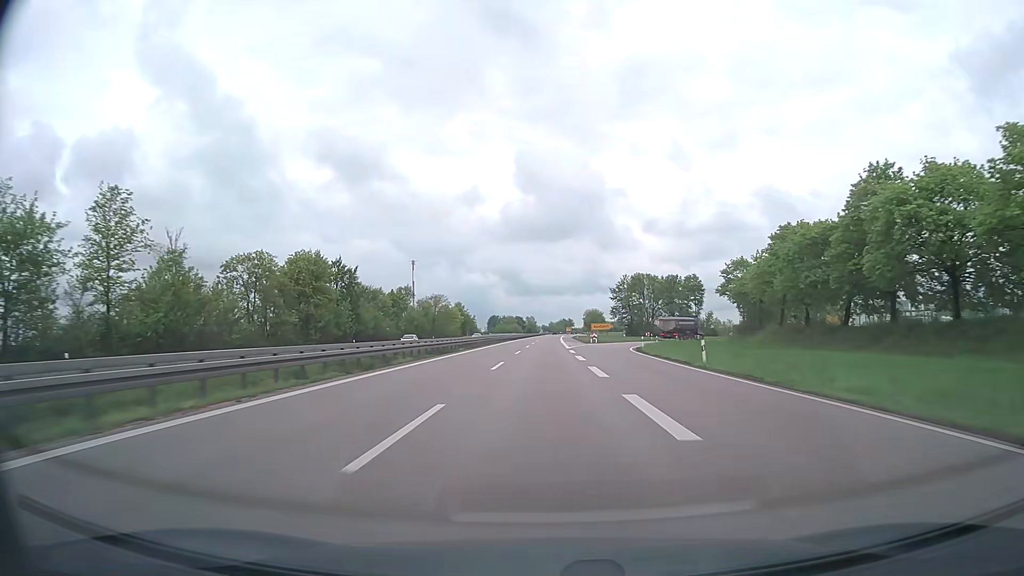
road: trunk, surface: asphalt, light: Day
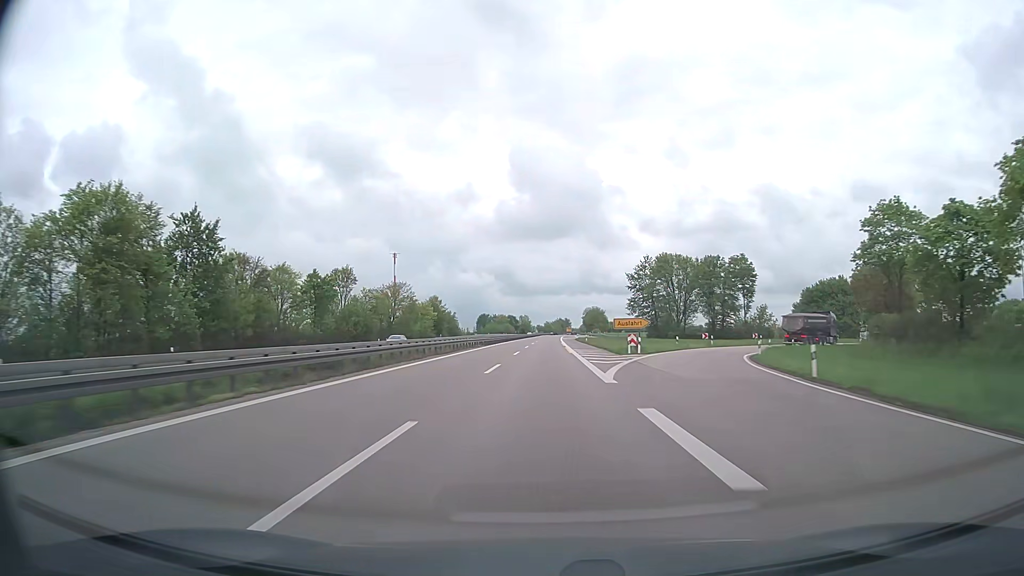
(+0.1, +38.7) m; 0°
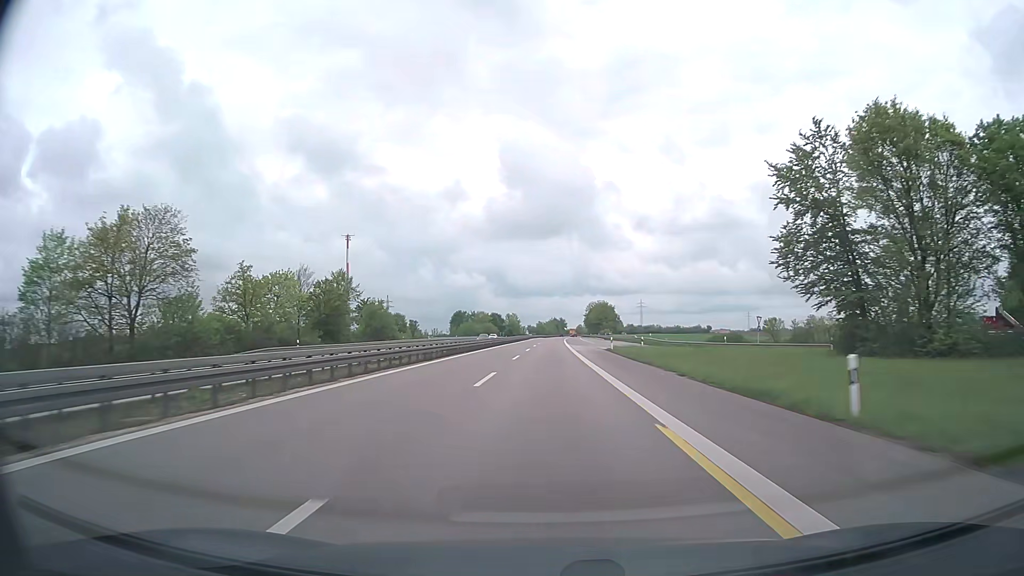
(+0.3, +77.3) m; +1°
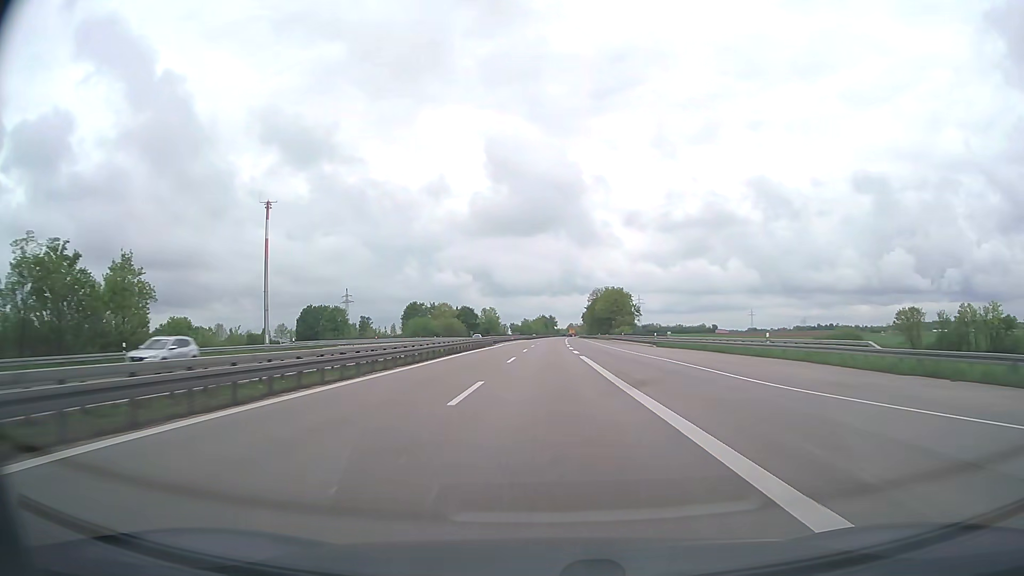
(+0.7, +77.3) m; +1°
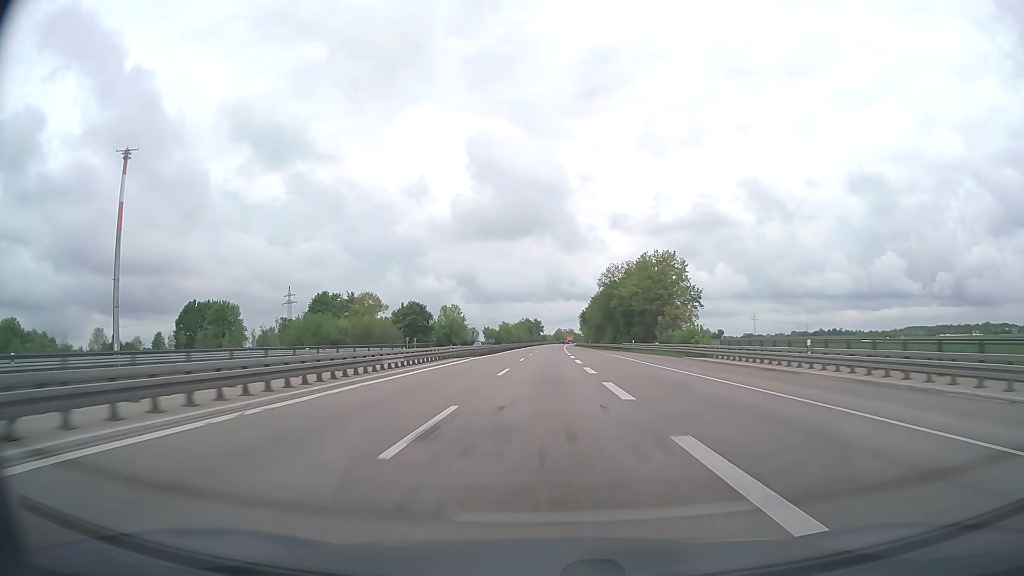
(+0.8, +77.3) m; +1°
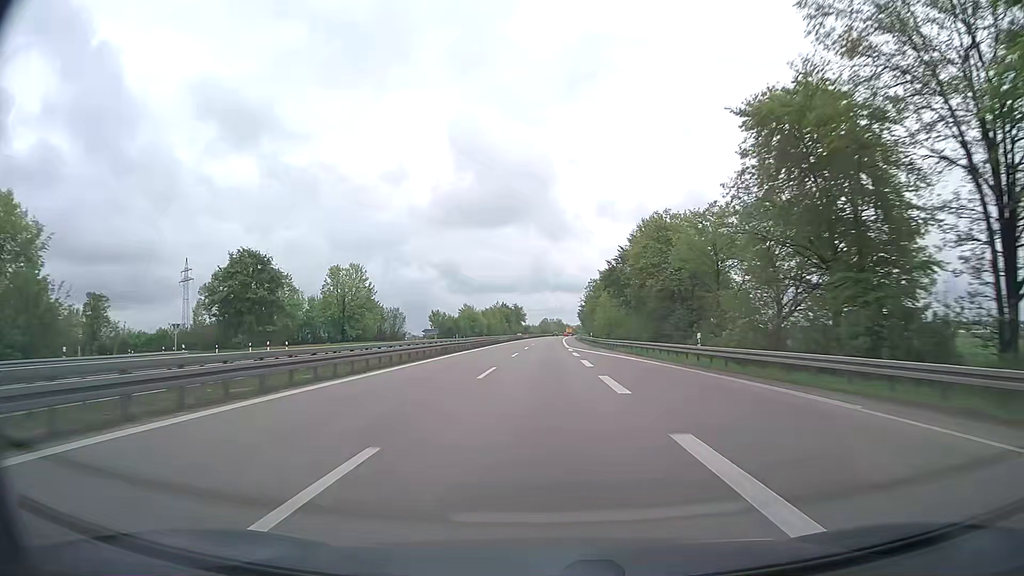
(+0.9, +96.6) m; +1°
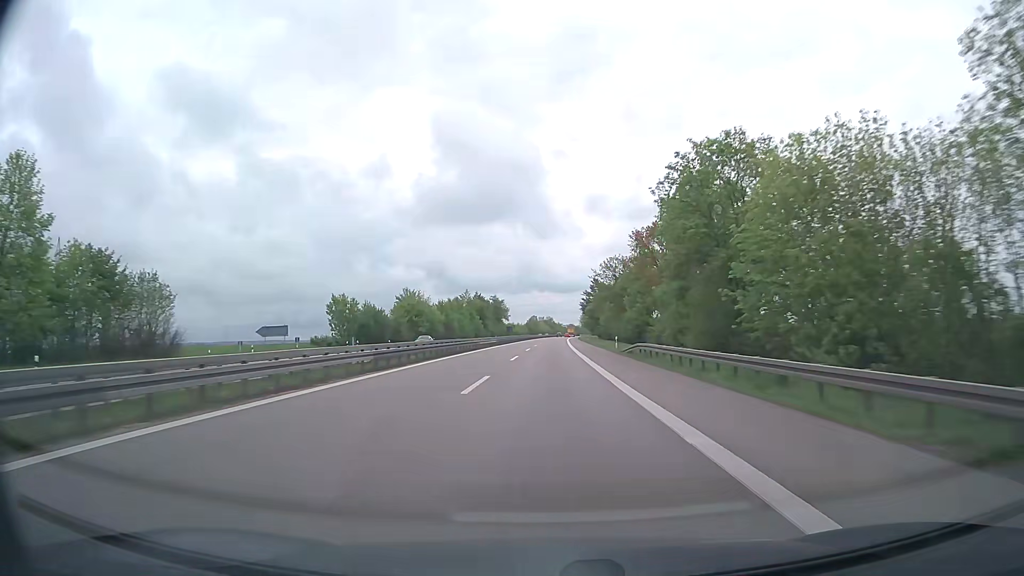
(+0.7, +77.4) m; +1°
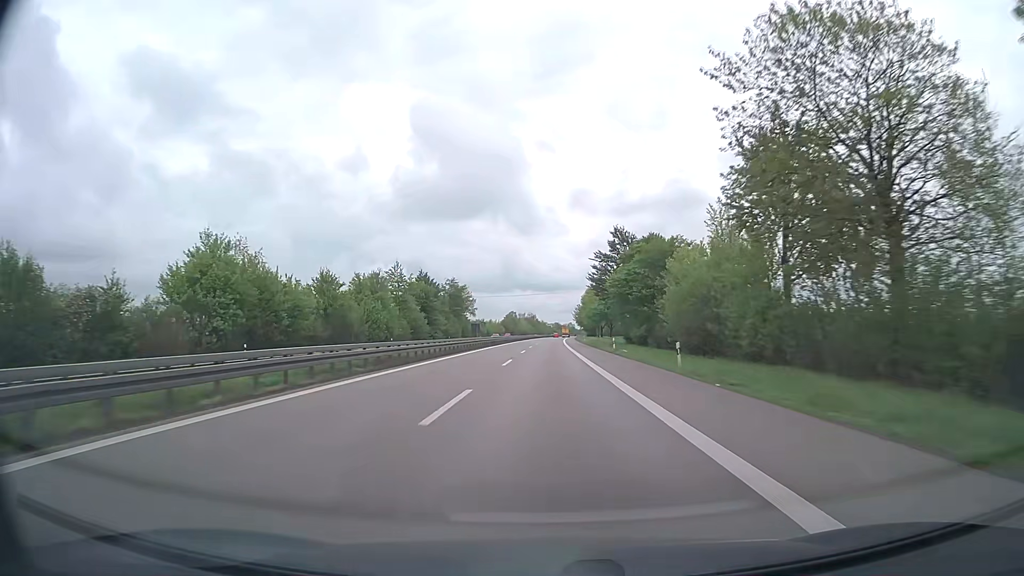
(+1.2, +77.4) m; +2°
(0, +10) (0, +20) (0, +30) (0, +40) (0, +50) (0, +60) (+1, +70) (+1, +80) (+1, +90) (+1, +100) m
